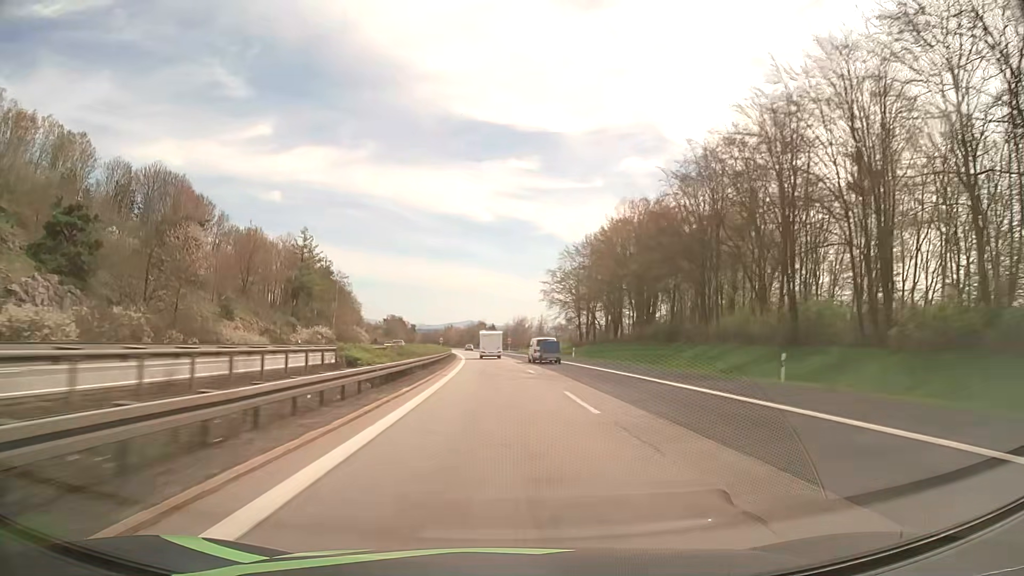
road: motorway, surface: asphalt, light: Day
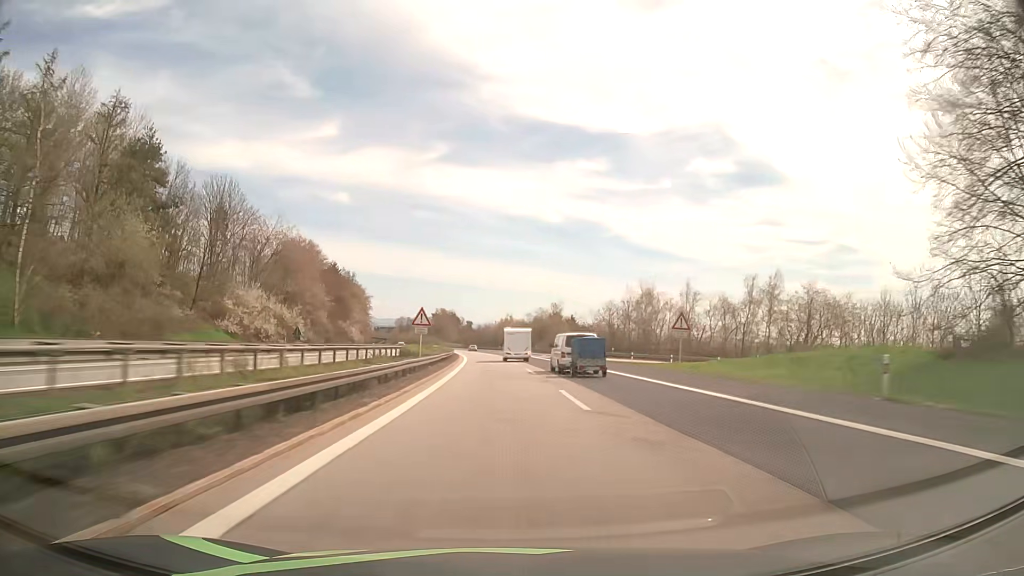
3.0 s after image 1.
(-5.4, +106.9) m; -6°
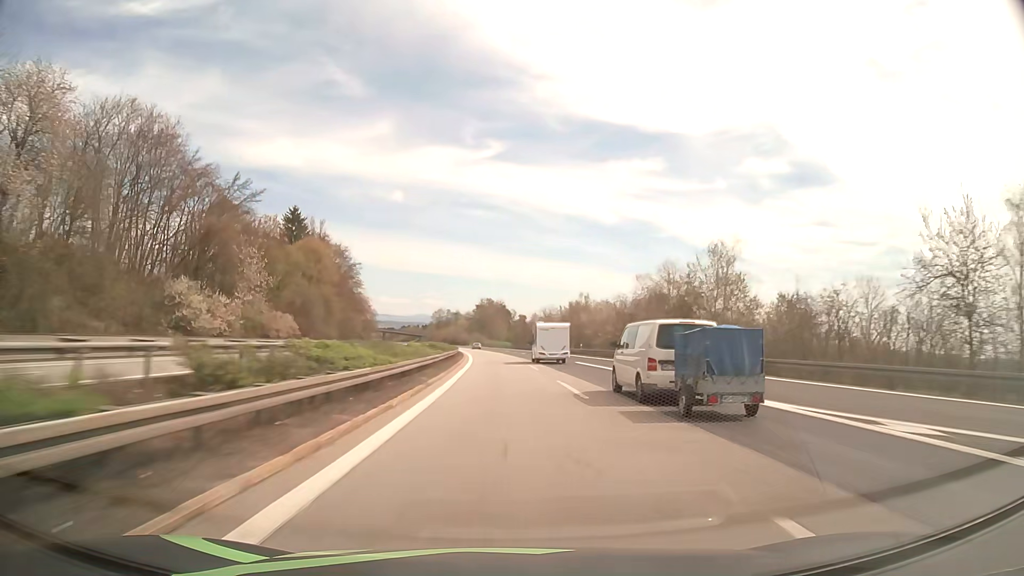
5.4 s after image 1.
(-3.5, +86.3) m; -5°
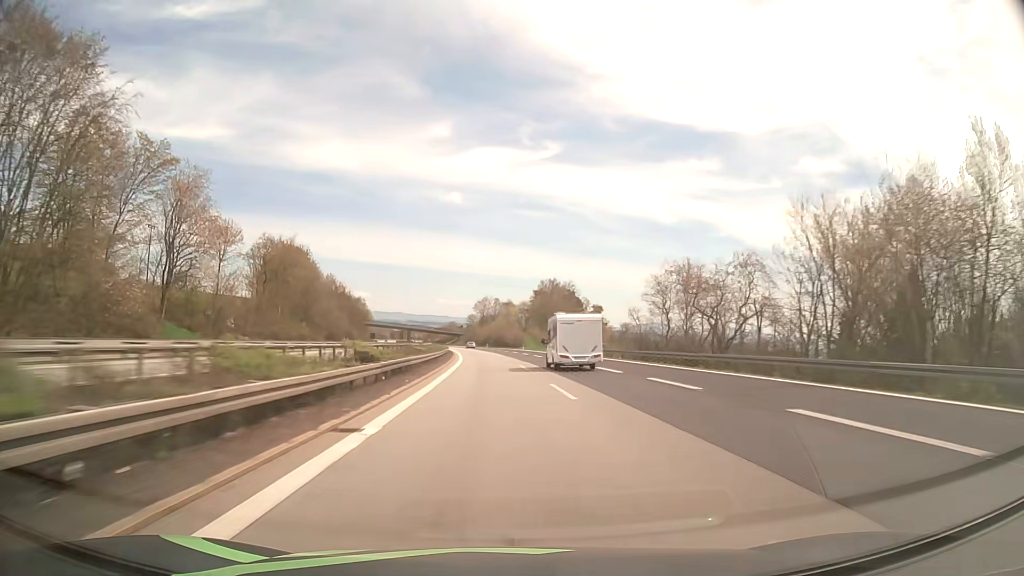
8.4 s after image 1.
(-4.7, +108.1) m; -5°
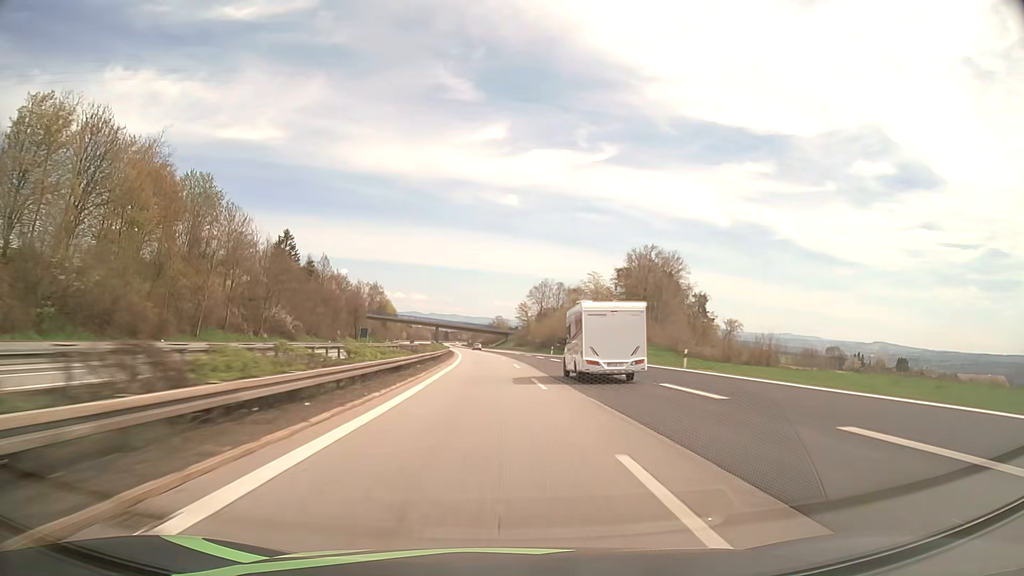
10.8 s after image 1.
(-3.7, +85.9) m; -5°
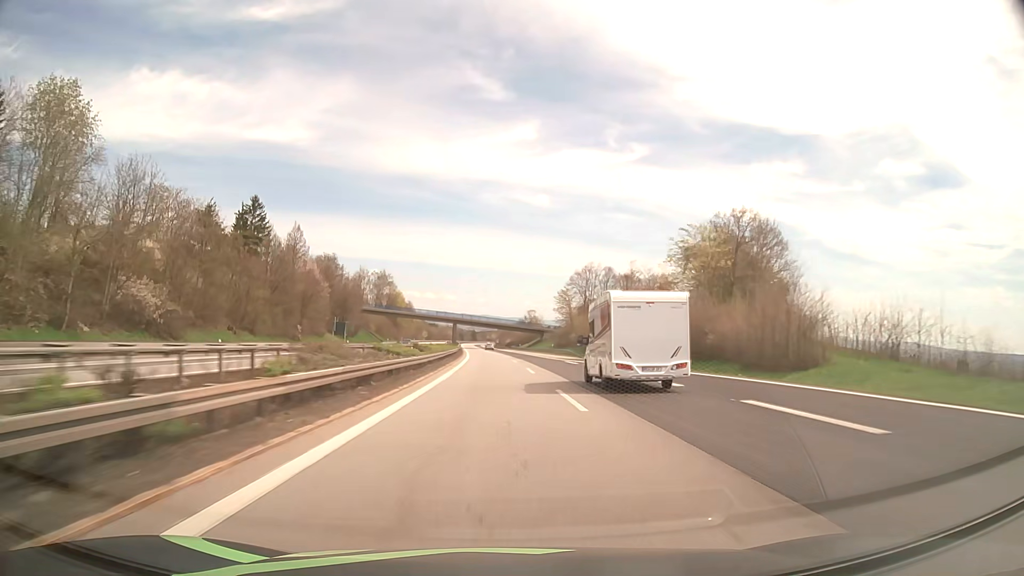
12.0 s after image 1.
(-1.0, +42.6) m; -3°
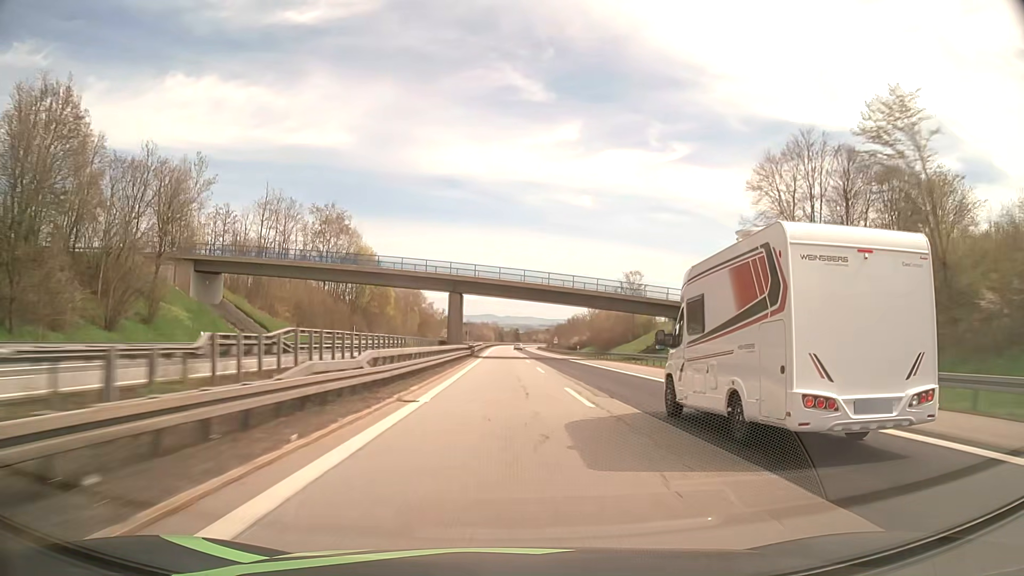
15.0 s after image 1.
(-4.3, +106.4) m; -4°
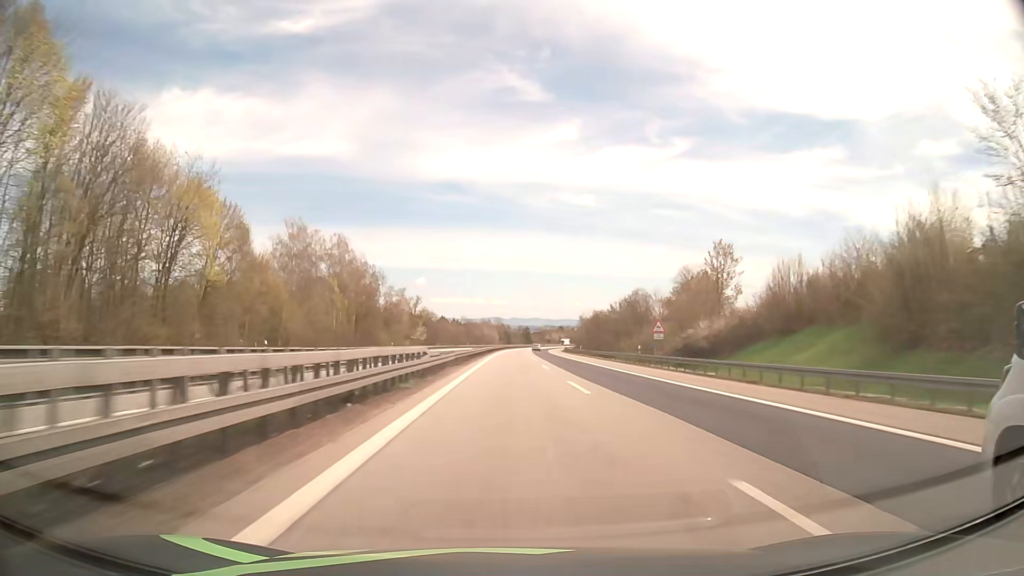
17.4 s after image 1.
(-0.8, +85.7) m; 0°
(0, +10) (0, +20) (0, +30) (0, +40) (0, +50) (0, +60) (0, +70) (0, +80) (+1, +90) (+1, +100) m
